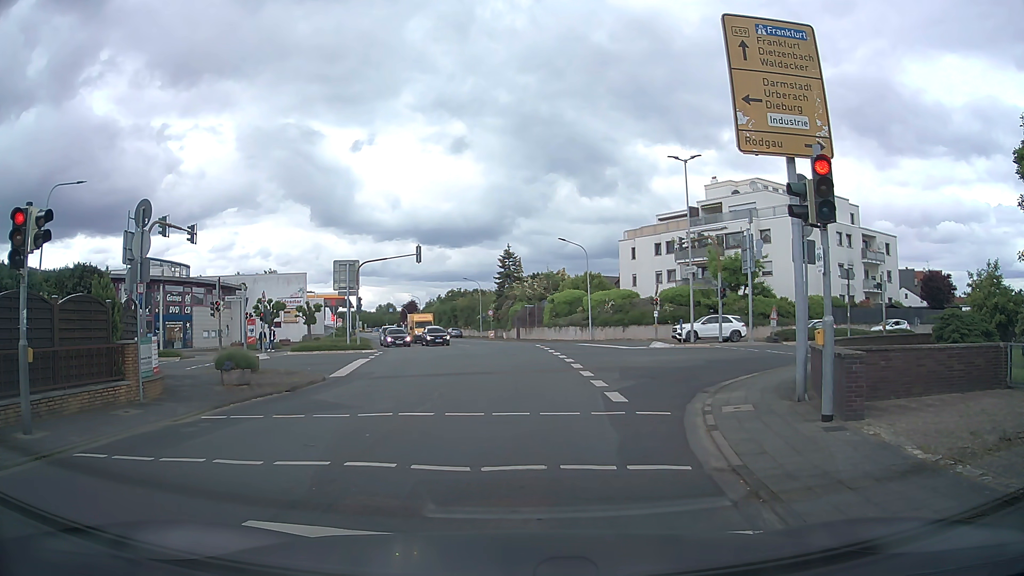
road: tertiary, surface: asphalt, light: Day
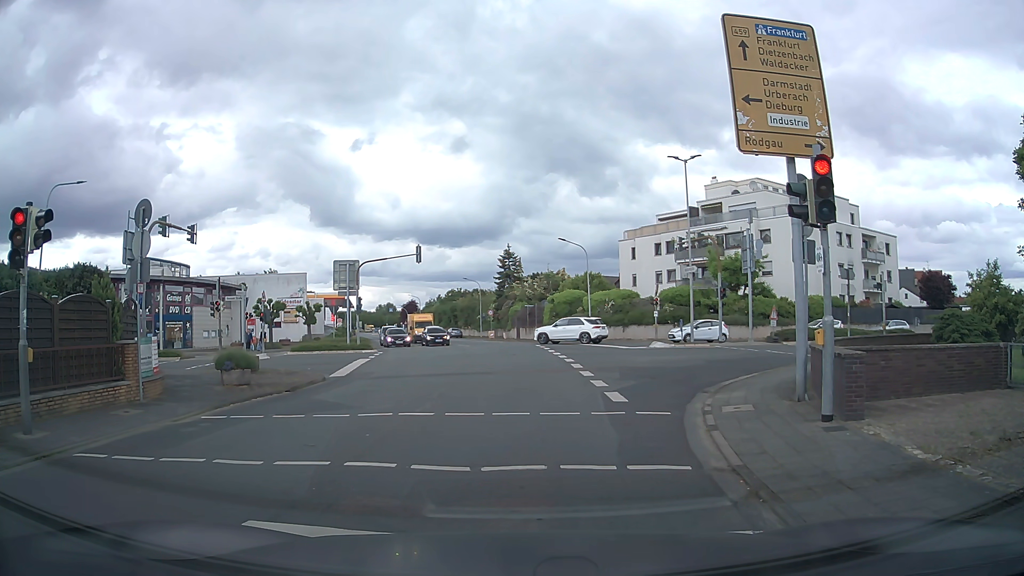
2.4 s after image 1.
(0.0, 0.0) m; 0°
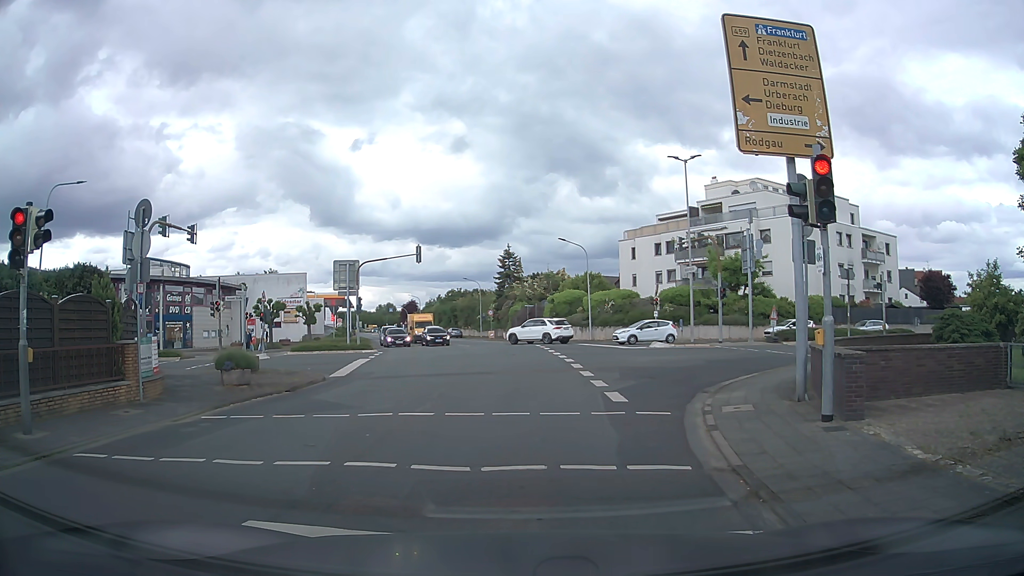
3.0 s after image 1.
(0.0, 0.0) m; 0°
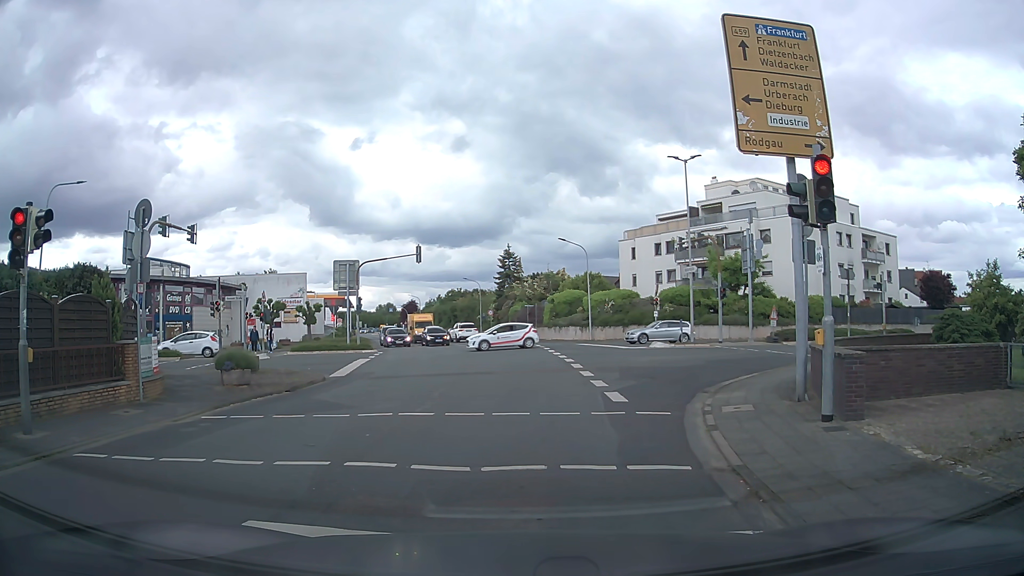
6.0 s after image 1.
(0.0, 0.0) m; 0°
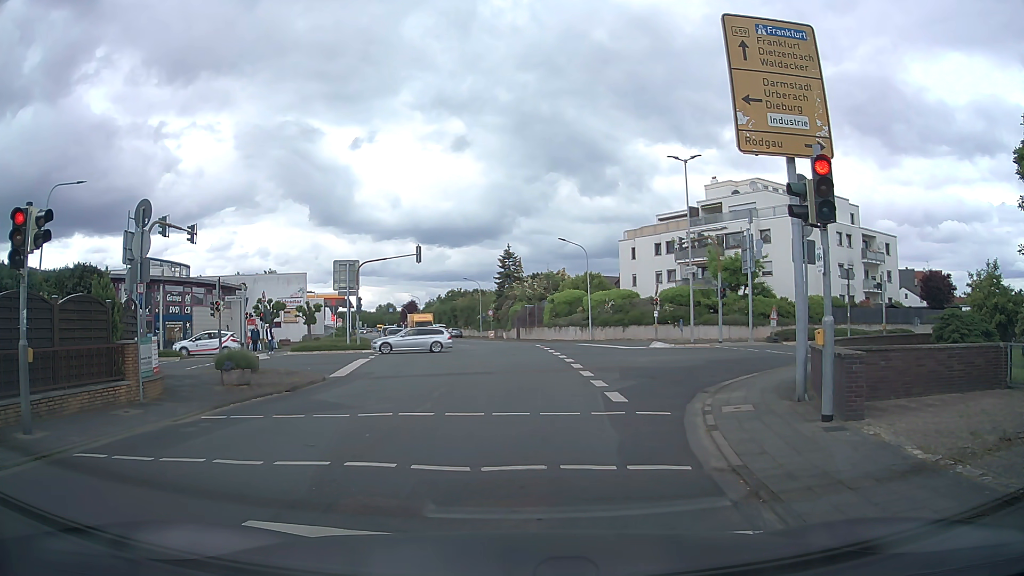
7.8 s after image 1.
(0.0, 0.0) m; 0°
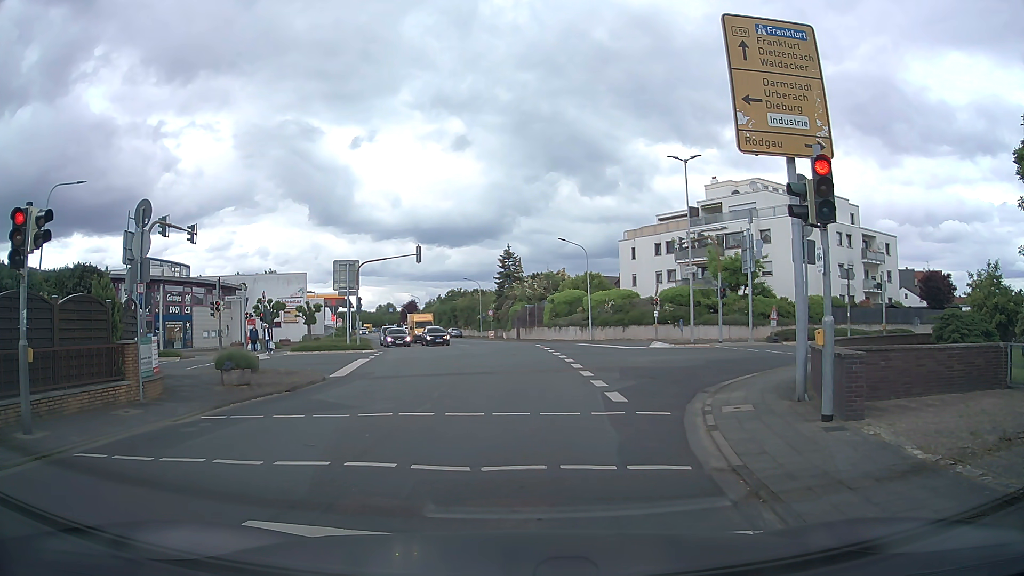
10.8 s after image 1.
(0.0, 0.0) m; 0°
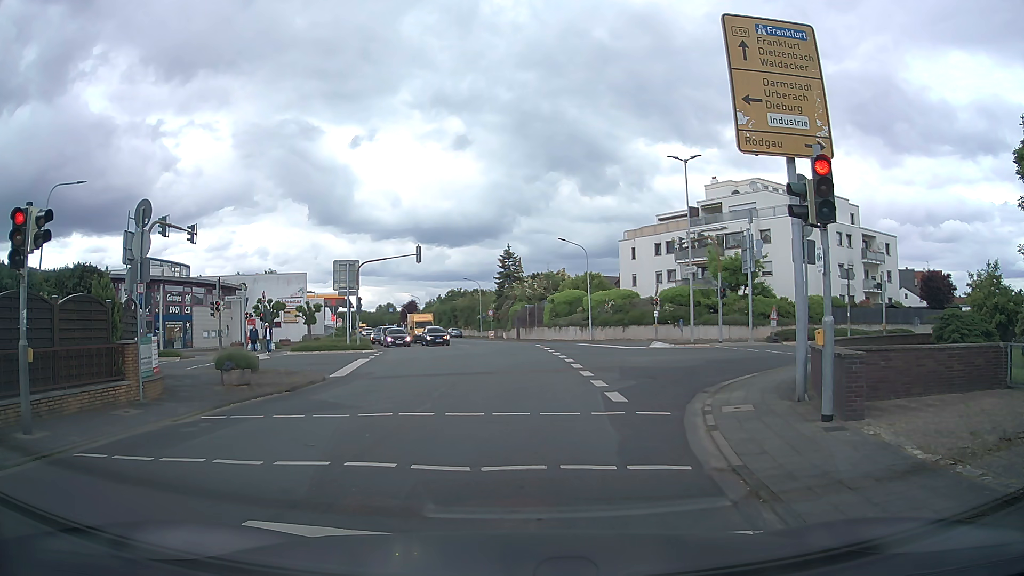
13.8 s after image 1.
(0.0, 0.0) m; 0°
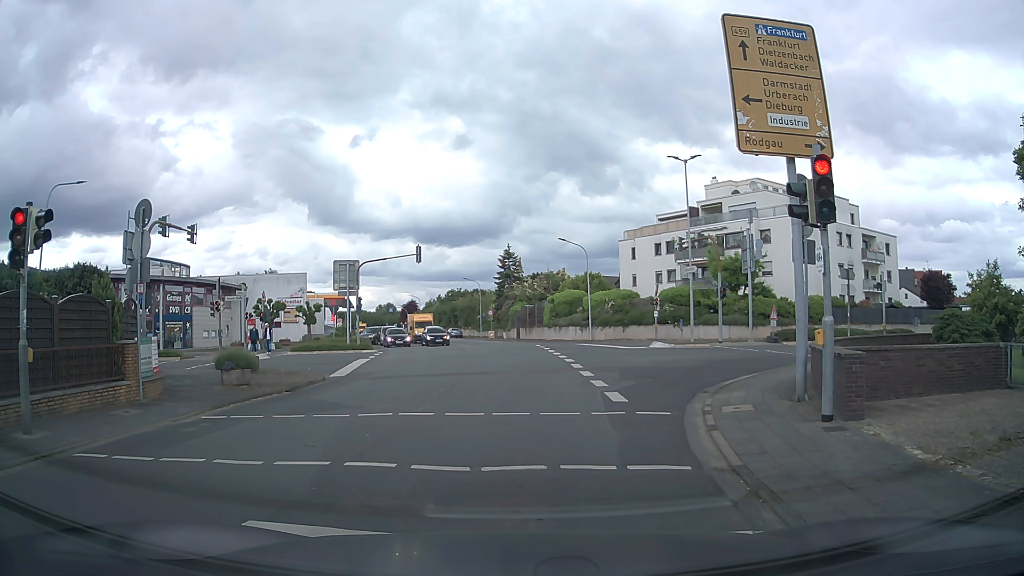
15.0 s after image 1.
(0.0, 0.0) m; 0°
(0, +10) (-1, +20) (-1, +30) (-2, +40) (-3, +50) (-6, +59) (-9, +69) (-12, +78) (-15, +88) (-18, +98) m
